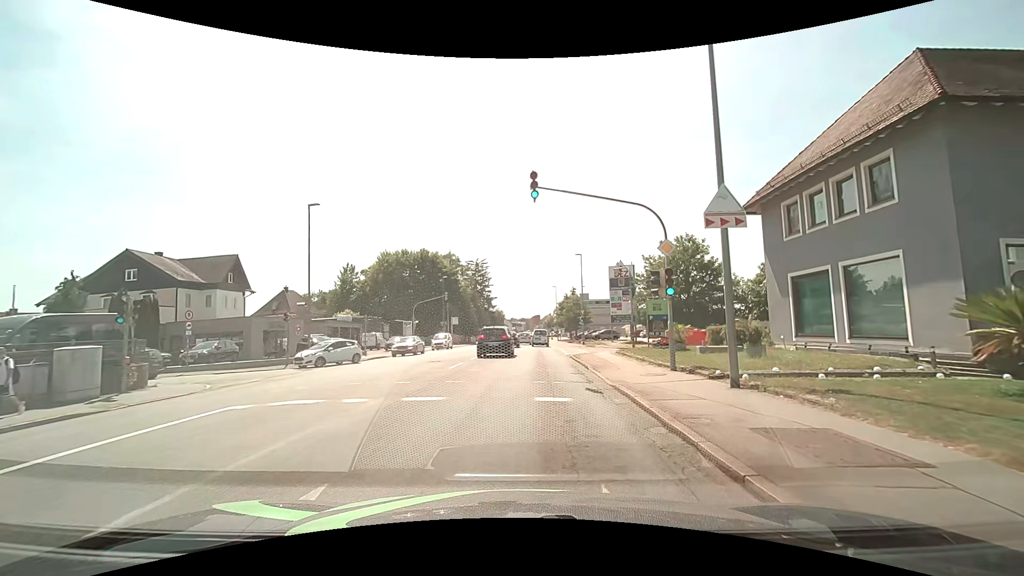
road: tertiary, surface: asphalt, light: Day
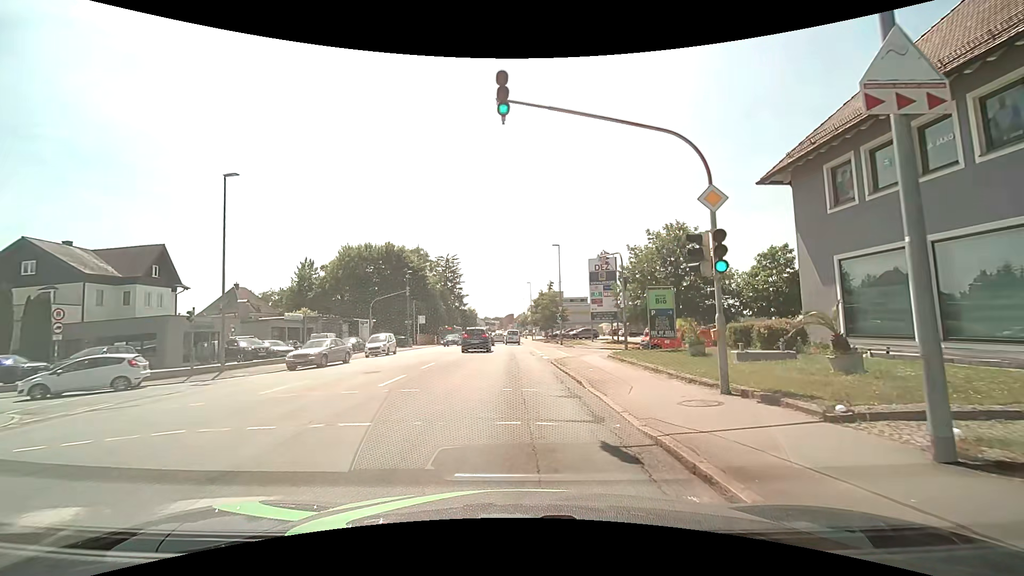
(+0.3, +5.8) m; +4°
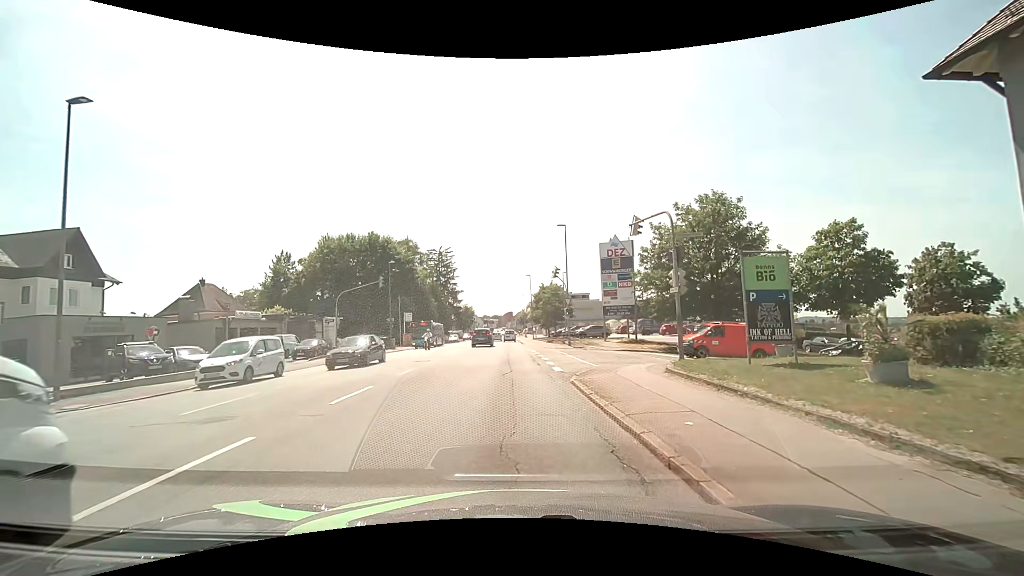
(+0.1, +8.9) m; 0°
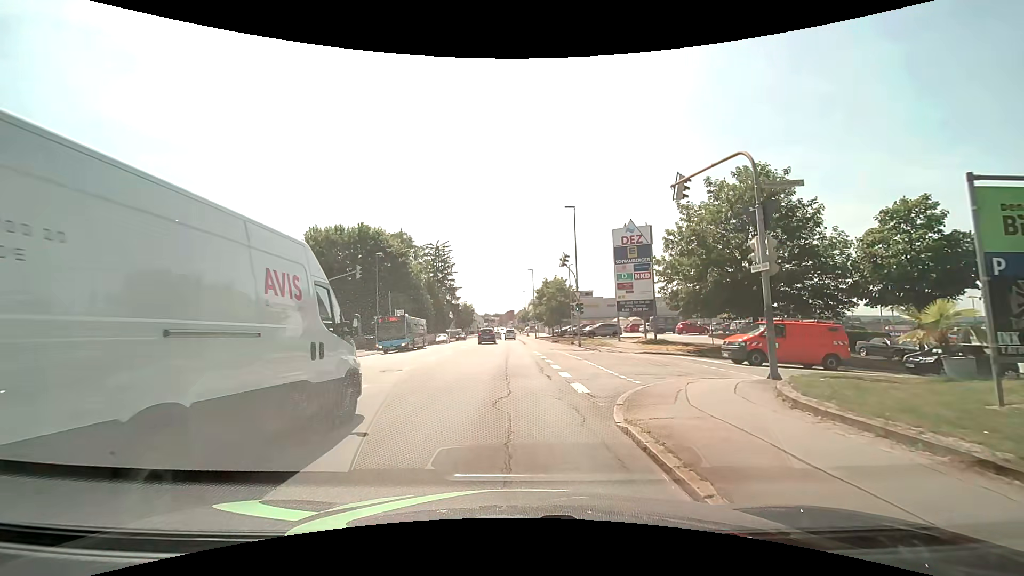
(0.0, +5.9) m; +1°
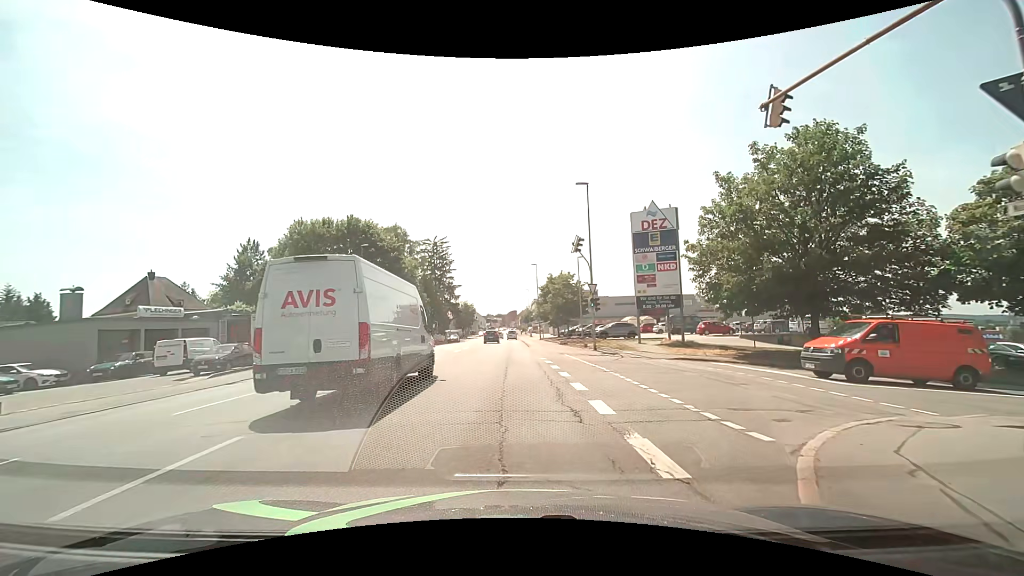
(-0.1, +6.0) m; -1°
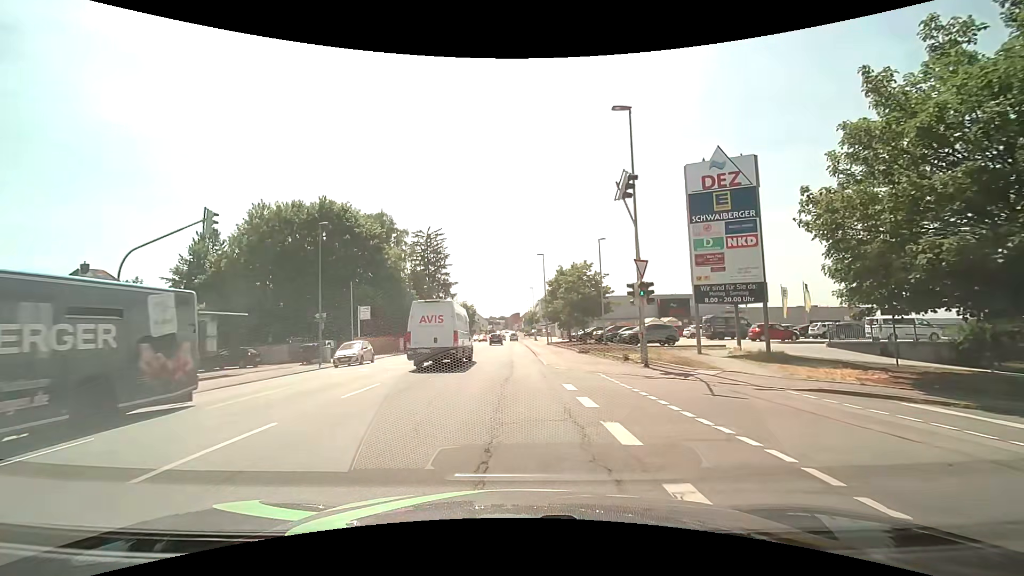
(-0.1, +11.2) m; -1°
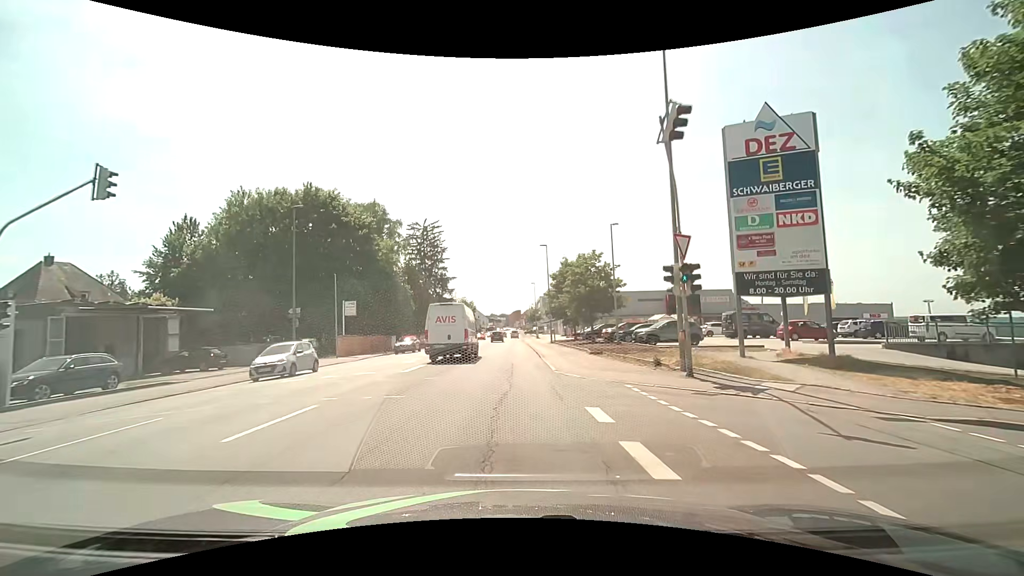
(0.0, +4.5) m; 0°
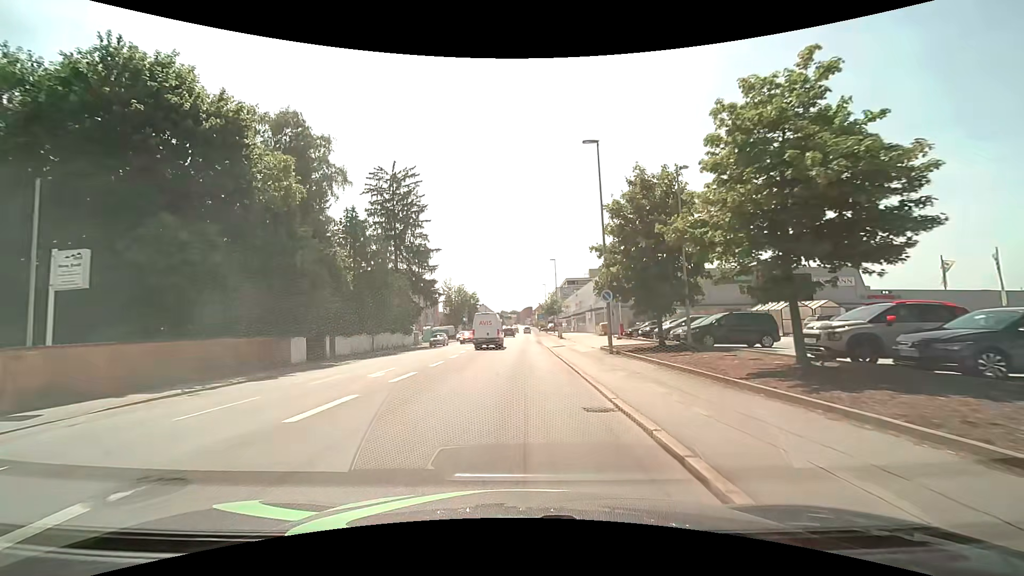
(-0.1, +28.4) m; -1°
(0, +10) (0, +20) (0, +30) (+1, +40) (+1, +50) (+1, +60) (+1, +70) (+2, +80) (+2, +90) (+2, +100) m
